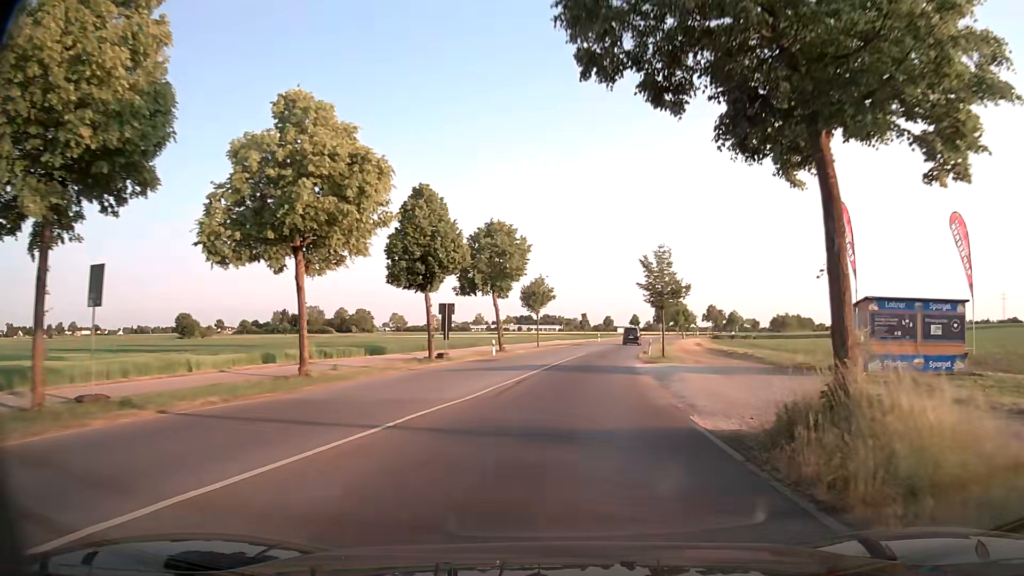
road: tertiary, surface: asphalt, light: Day
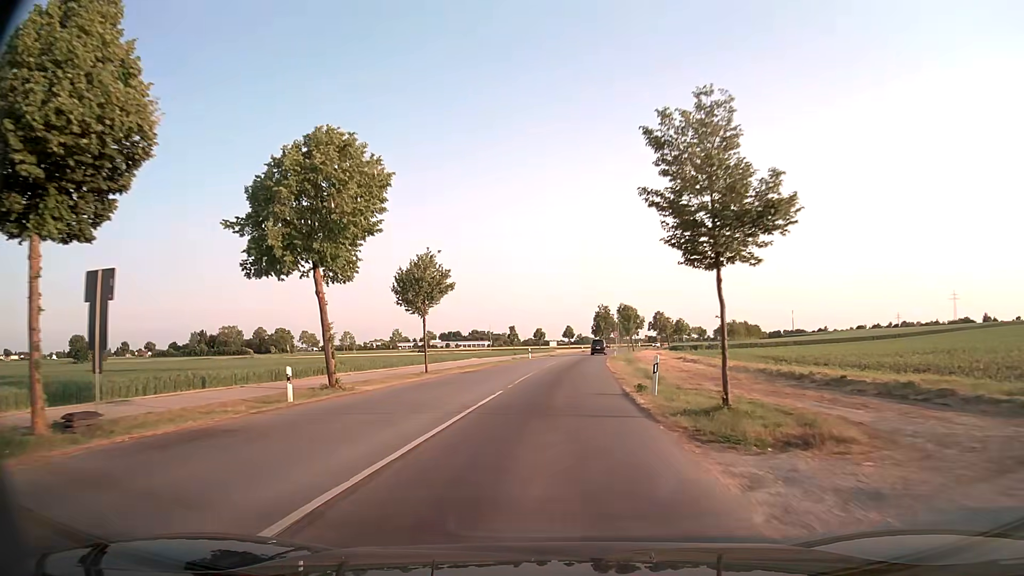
(+1.6, +25.6) m; +5°
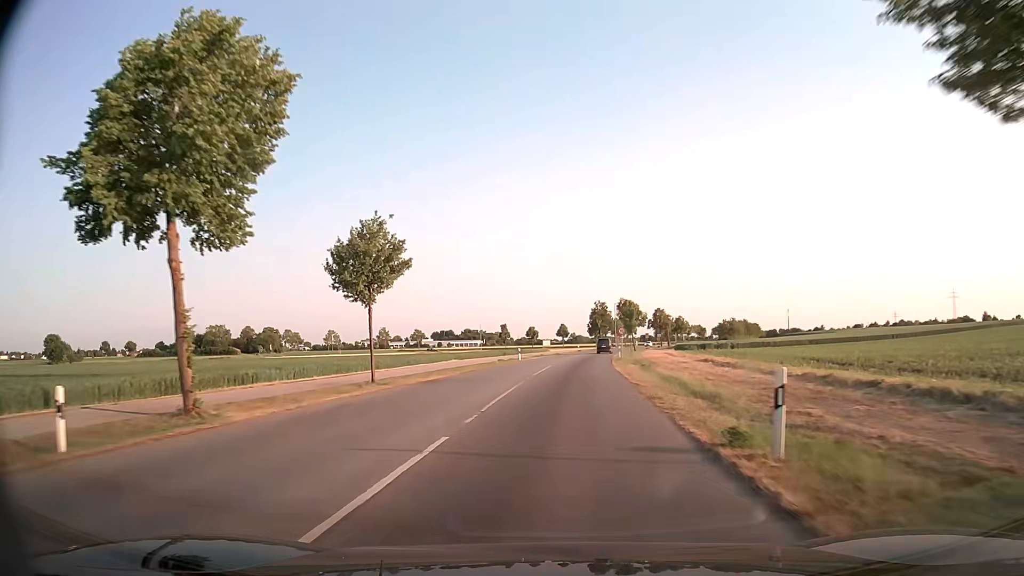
(+0.1, +10.0) m; +1°
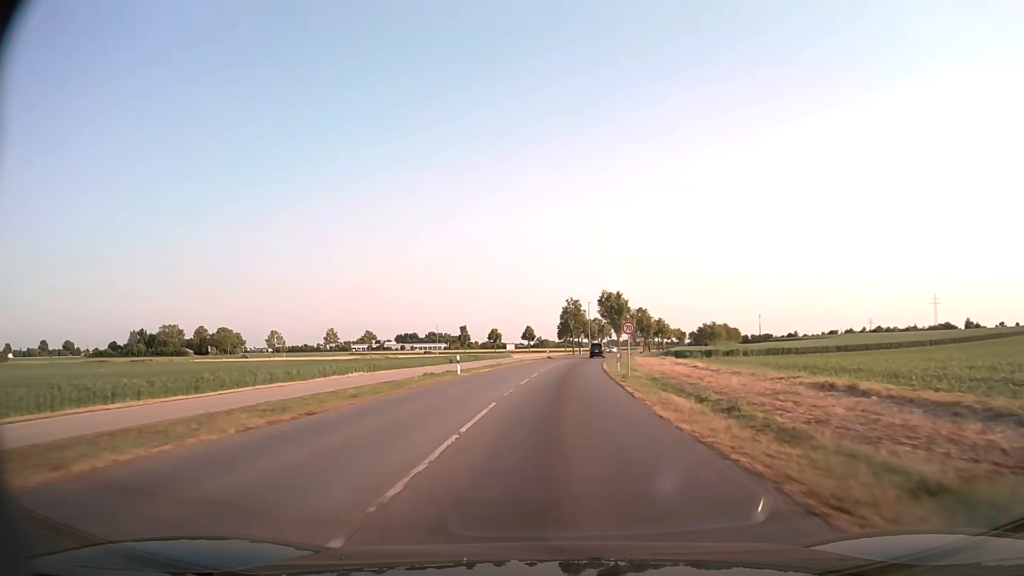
(+0.6, +22.1) m; +3°
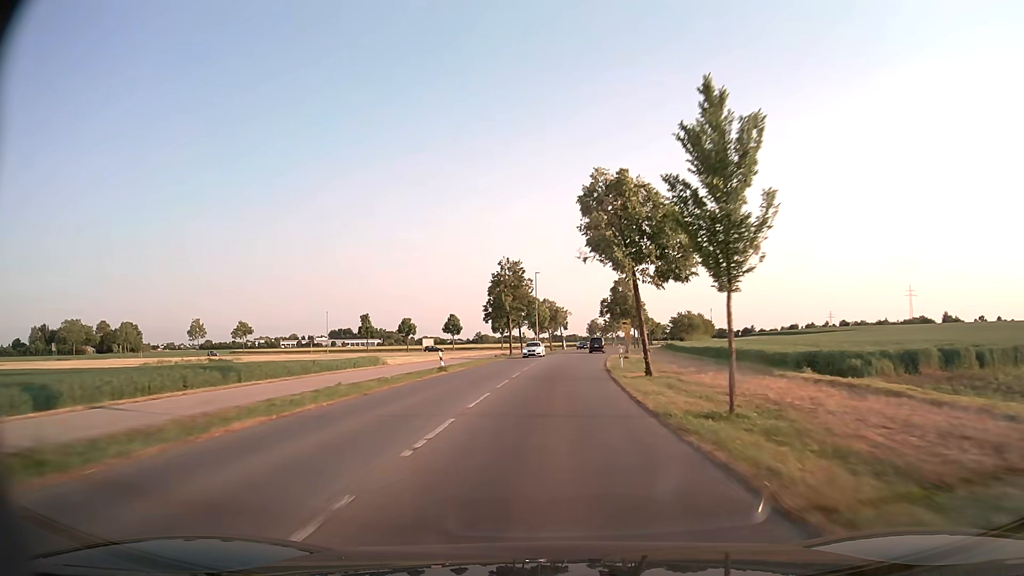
(+2.6, +53.2) m; +5°
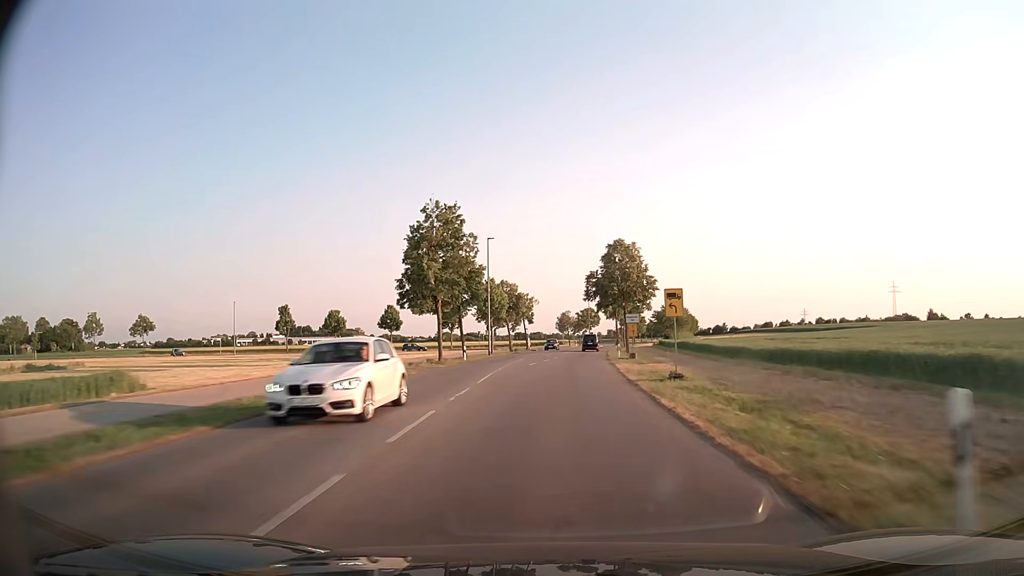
(+0.7, +29.4) m; +3°
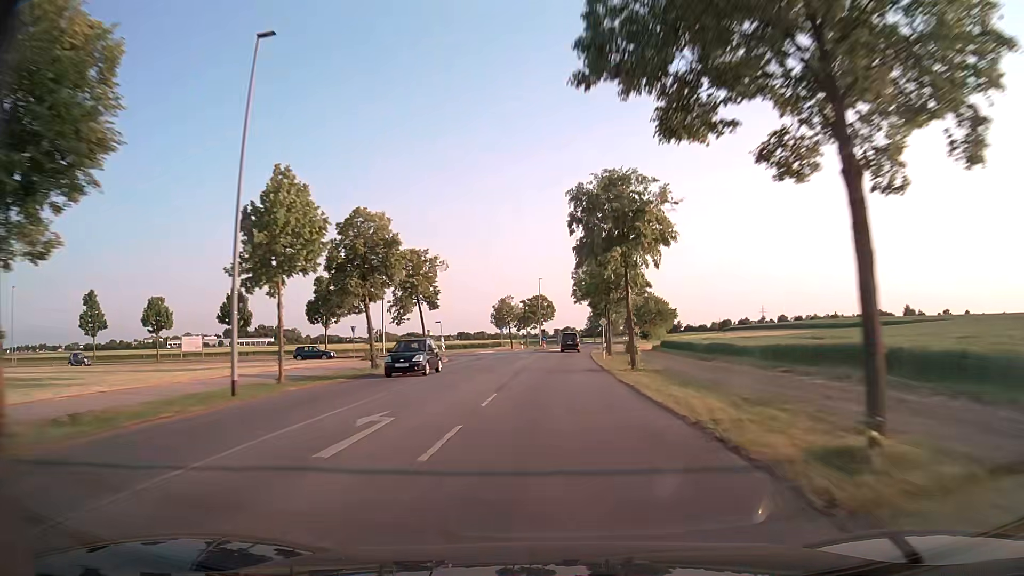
(+1.9, +44.6) m; +5°
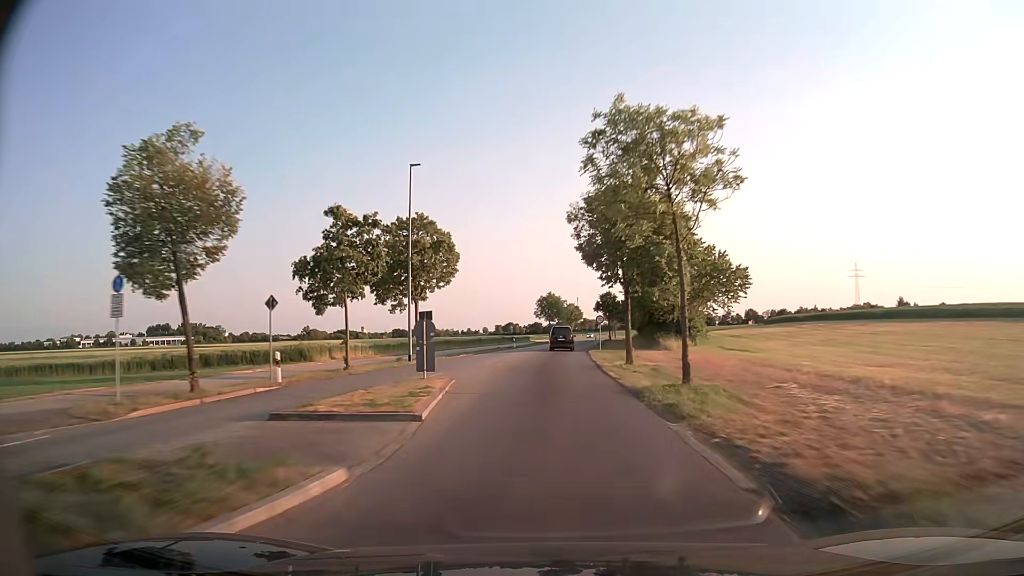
(+3.3, +71.2) m; +5°
(0, +10) (0, +20) (0, +30) (+1, +40) (+1, +50) (+2, +60) (+3, +70) (+4, +80) (+5, +90) (+6, +100) m
